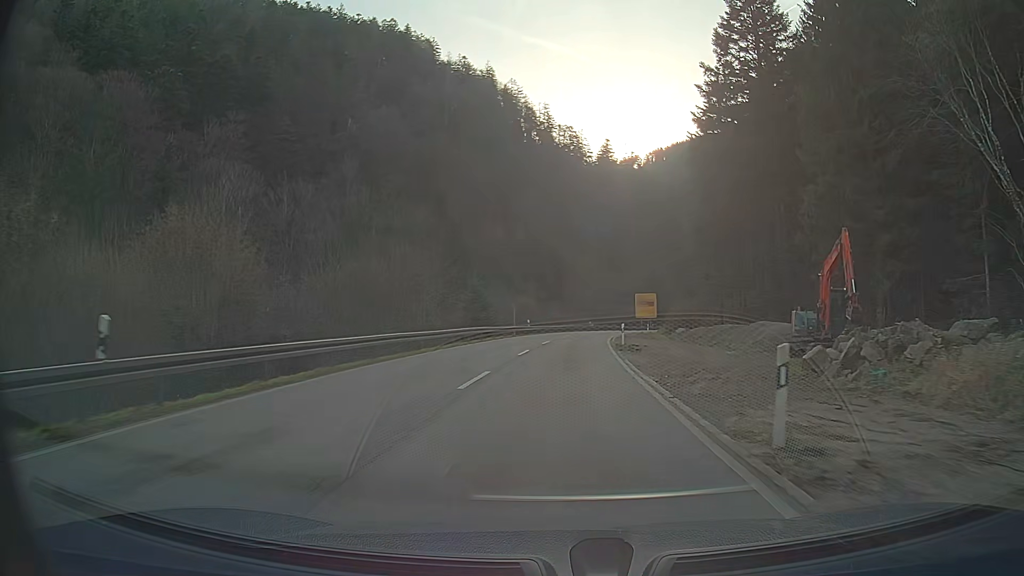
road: secondary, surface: asphalt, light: Day
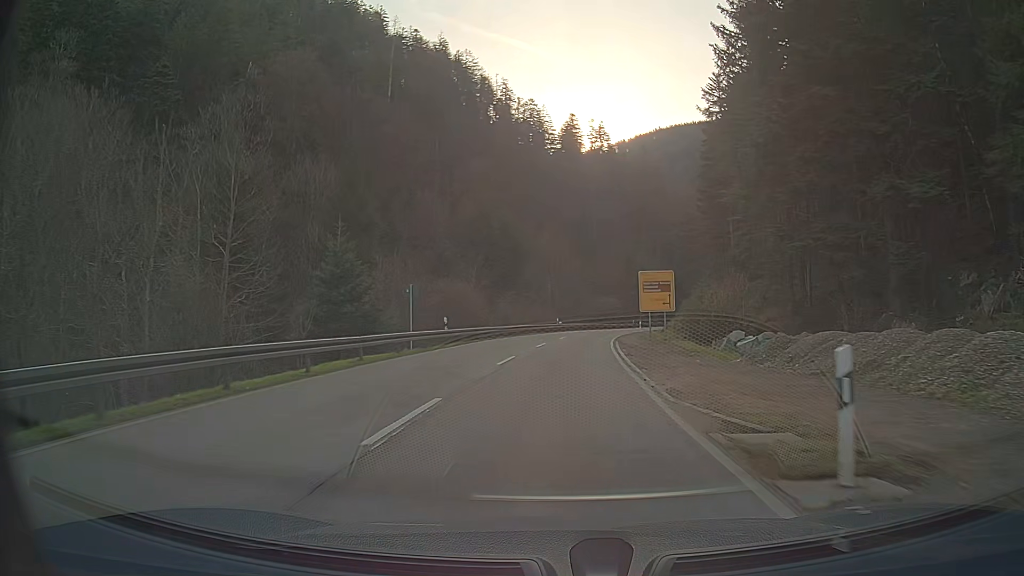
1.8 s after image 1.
(+0.8, +29.2) m; +3°
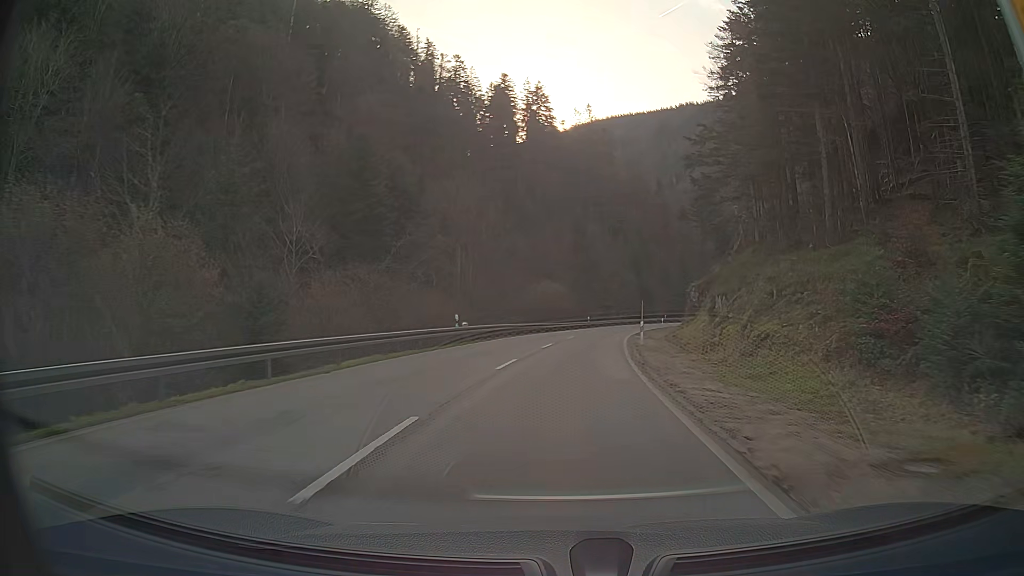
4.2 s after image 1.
(+1.8, +37.9) m; +6°
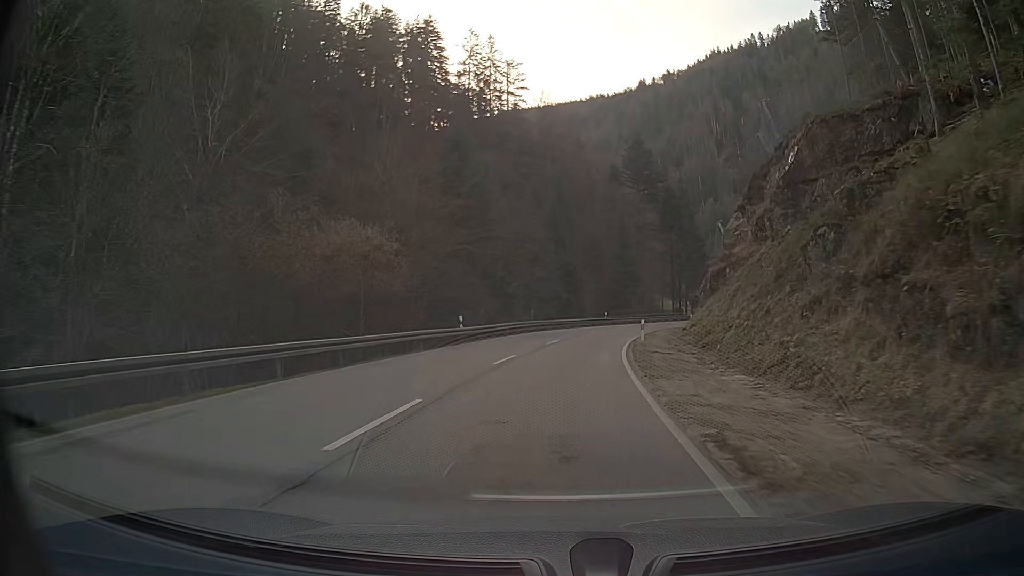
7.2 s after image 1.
(+3.7, +45.9) m; +8°
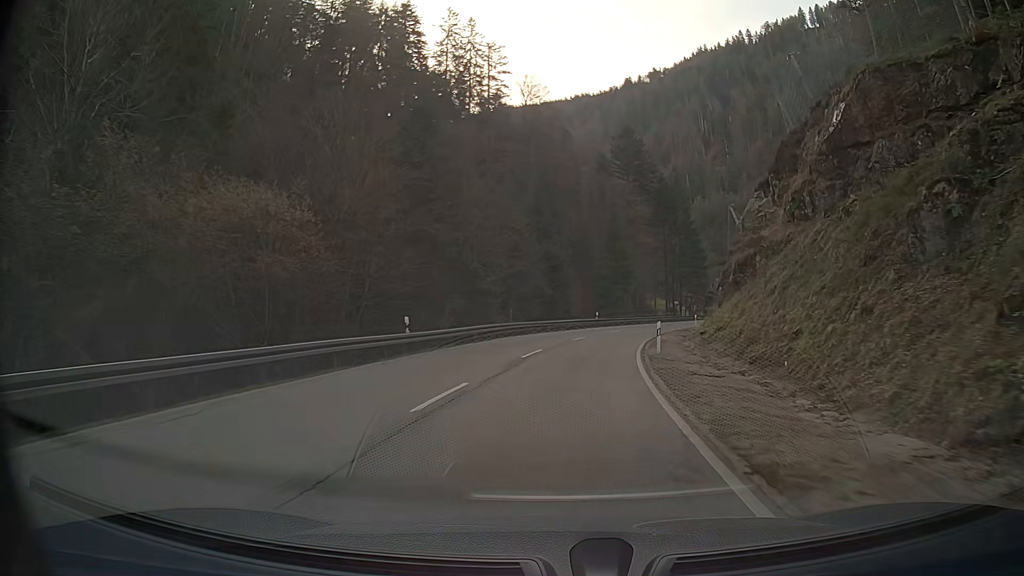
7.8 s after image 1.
(+0.1, +9.0) m; +2°
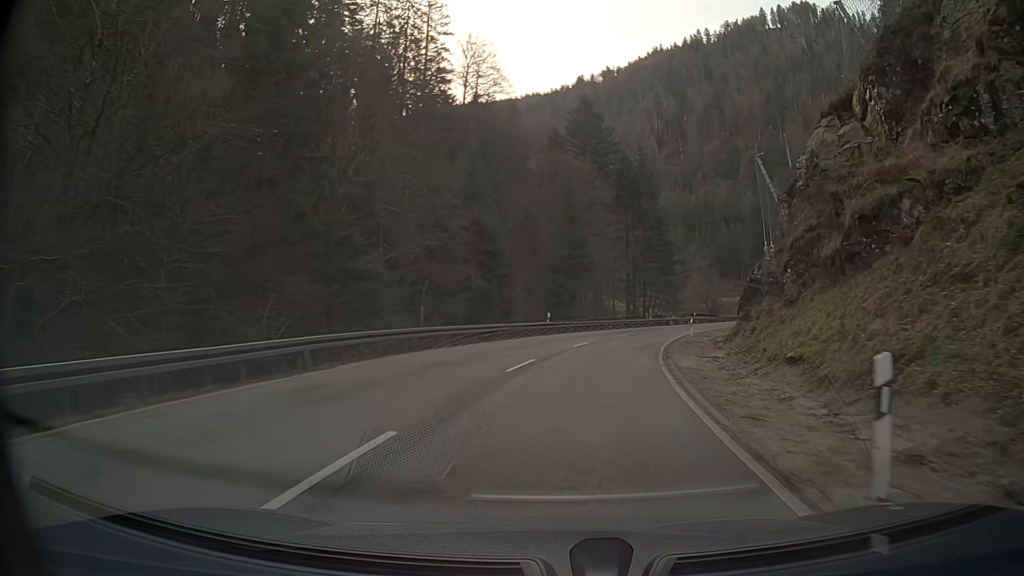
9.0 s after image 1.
(+0.7, +17.9) m; +6°
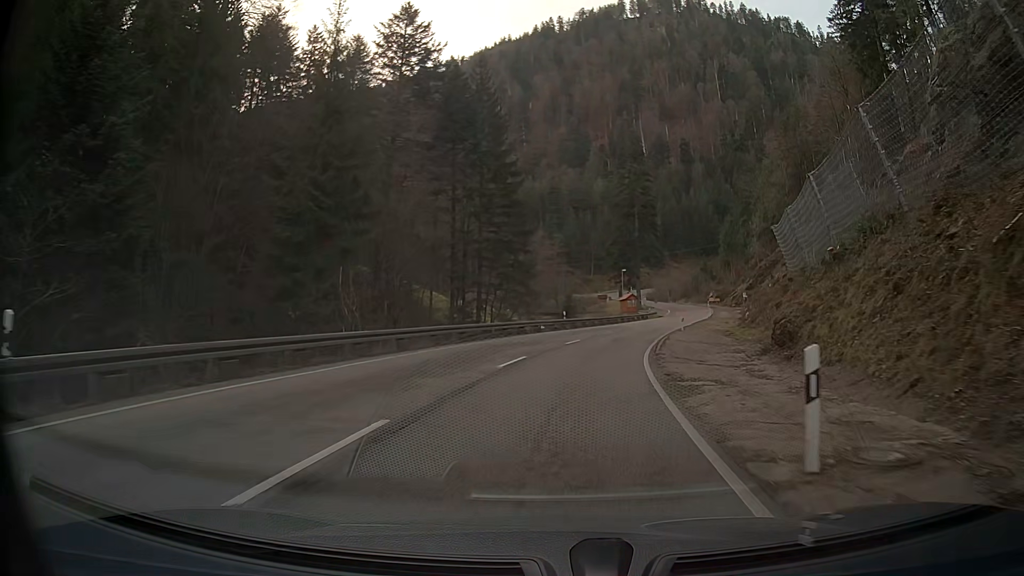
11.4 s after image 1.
(+4.3, +34.6) m; +13°
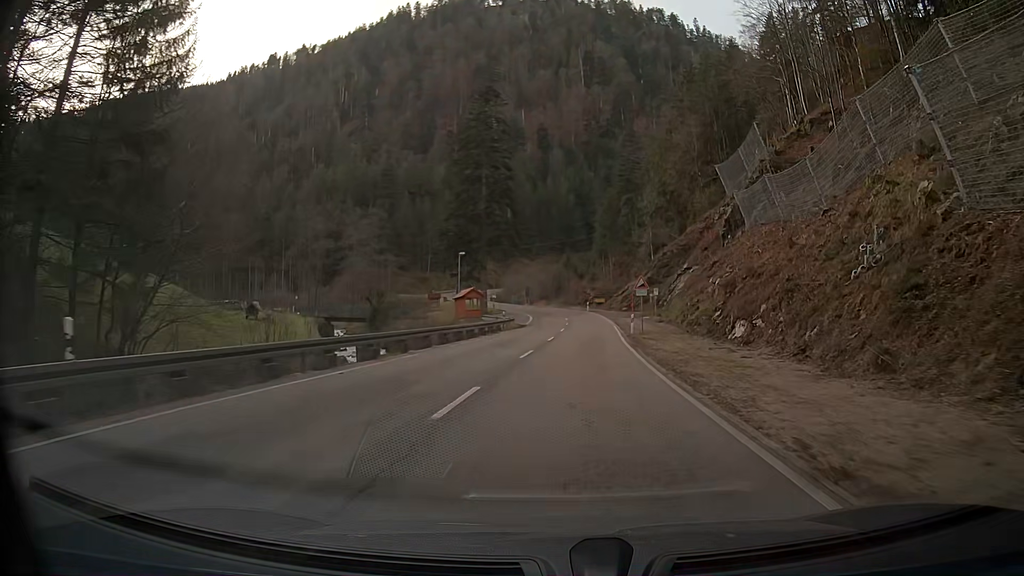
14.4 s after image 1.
(+5.1, +42.7) m; +13°
